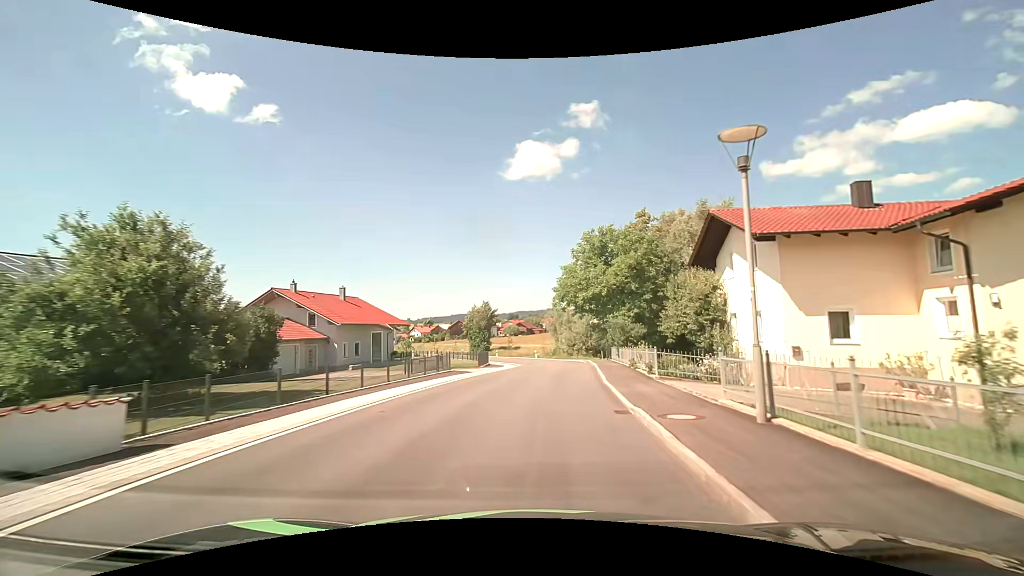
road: secondary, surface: asphalt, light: Day
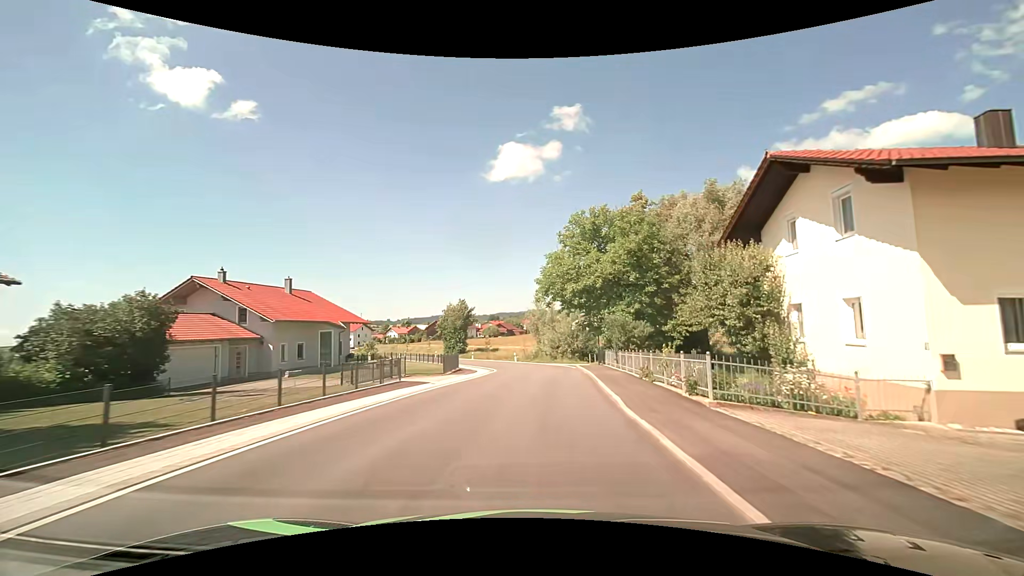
(+0.1, +7.2) m; +2°
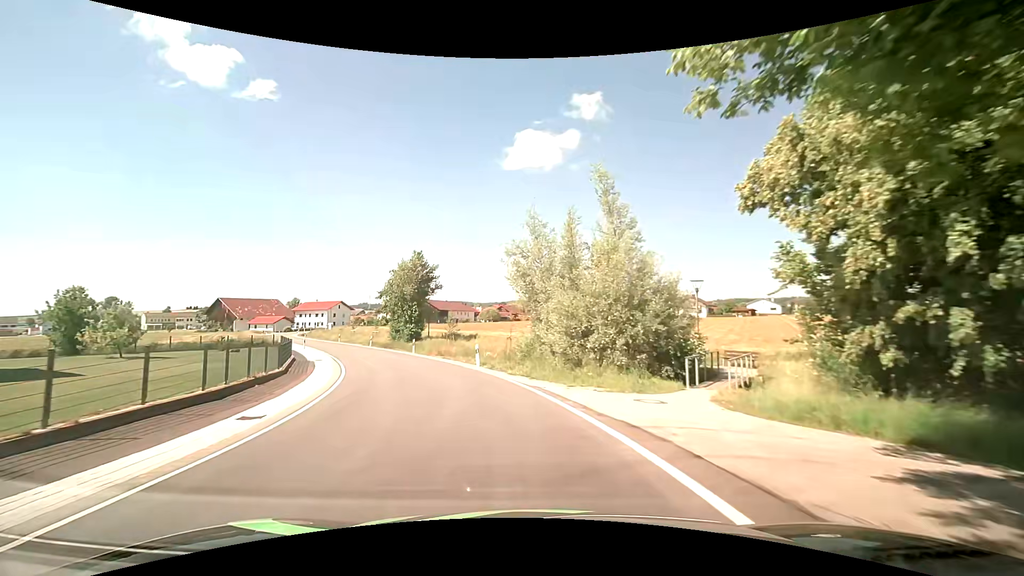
(+1.4, +35.4) m; 0°
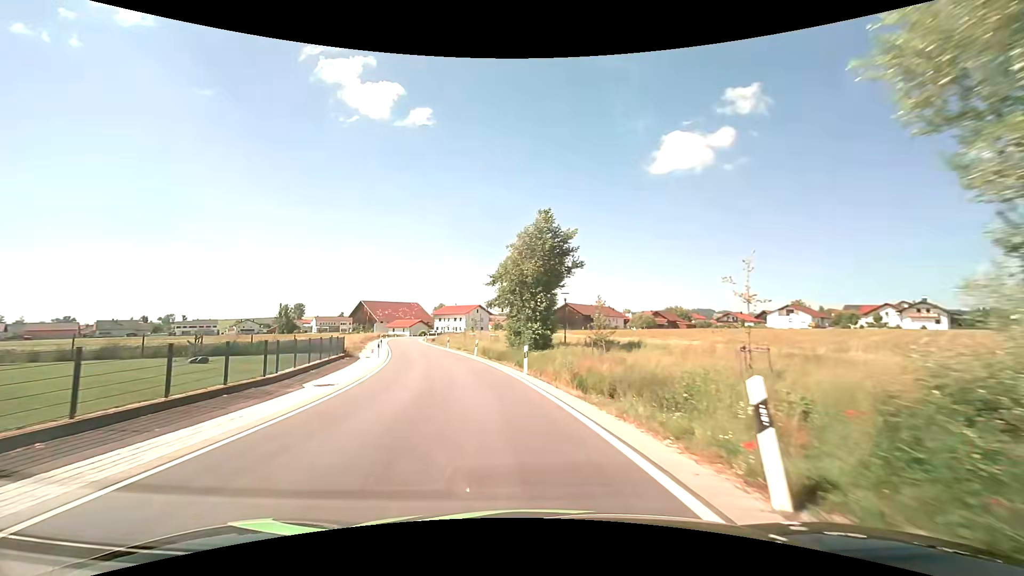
(-2.9, +19.6) m; -17°
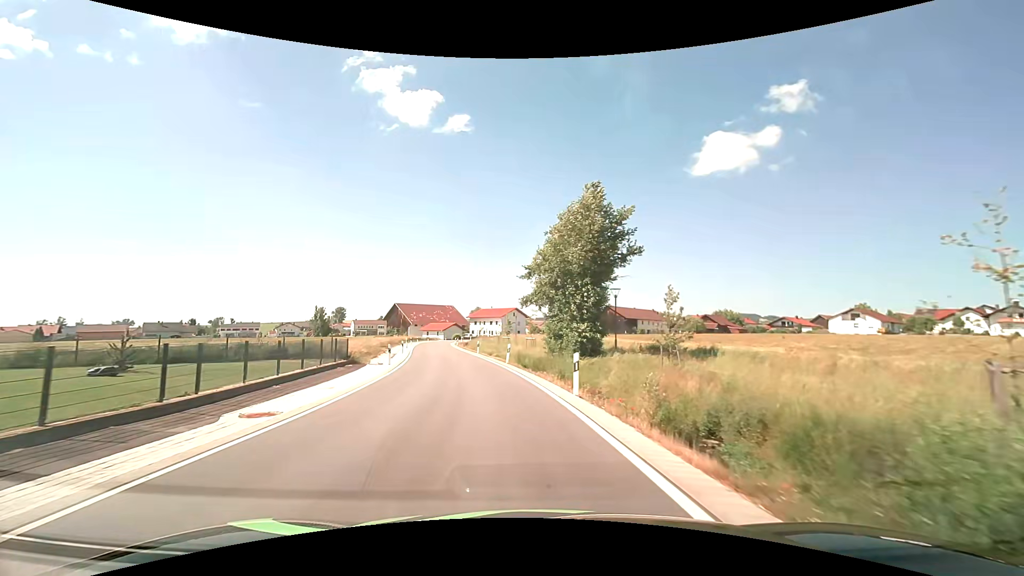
(-0.3, +6.3) m; -4°
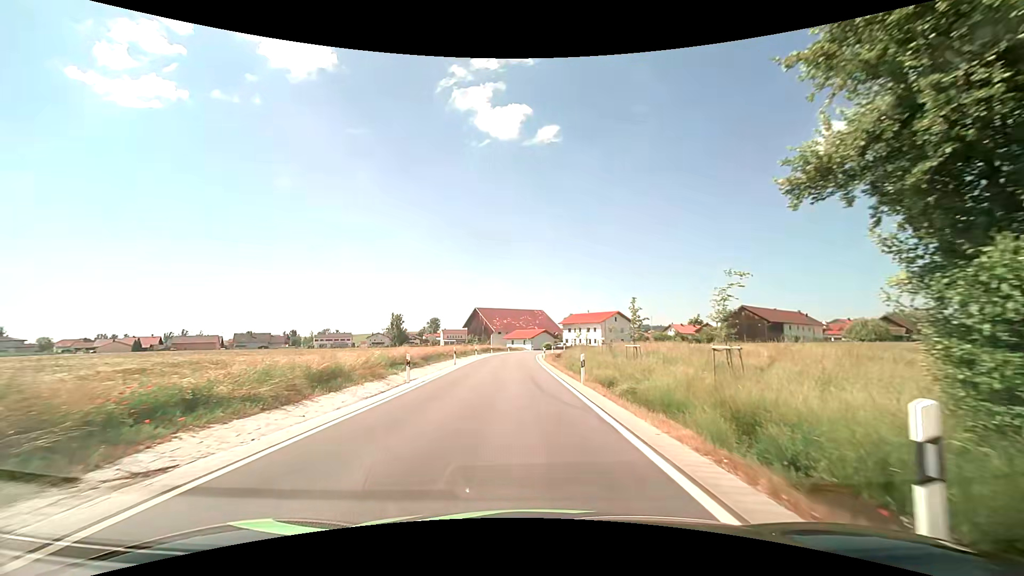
(-2.9, +24.4) m; -11°
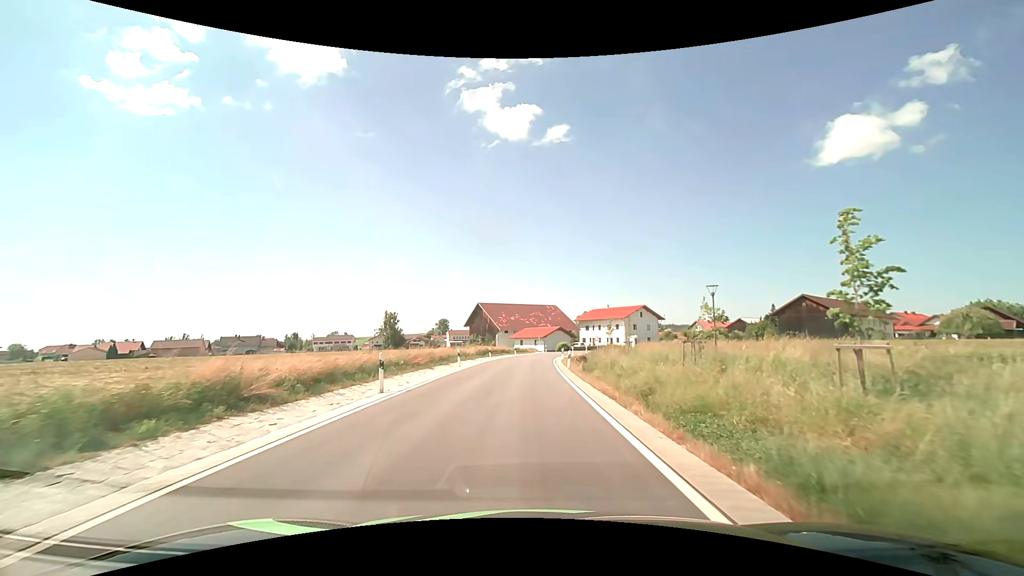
(-0.3, +18.5) m; -1°
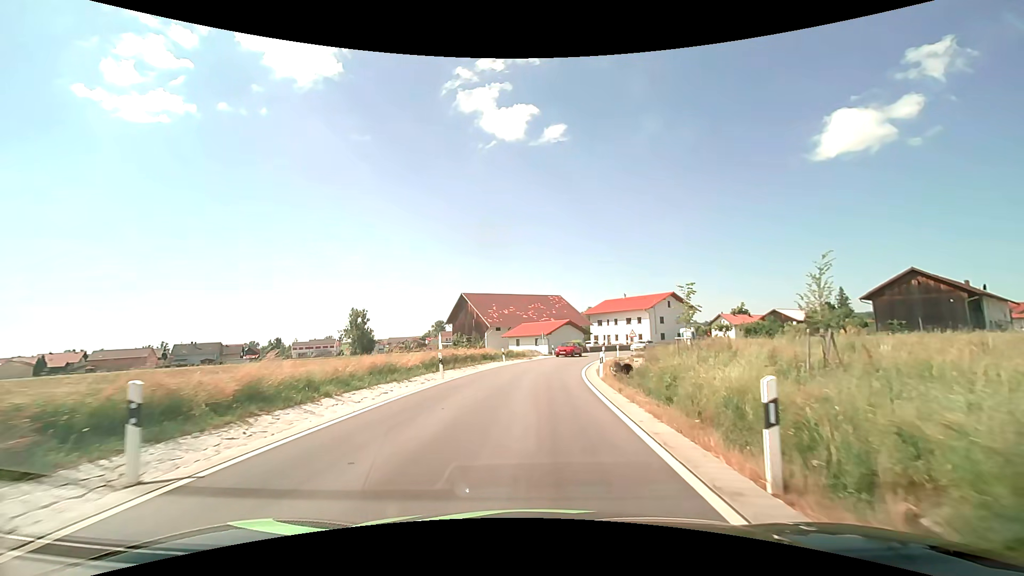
(-0.1, +24.9) m; 0°
